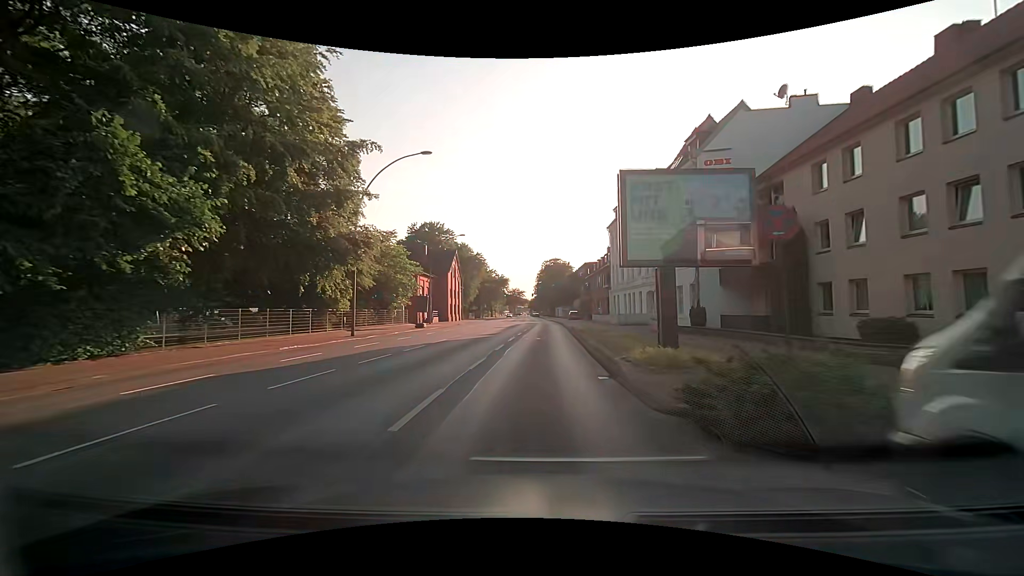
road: primary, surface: asphalt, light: Day
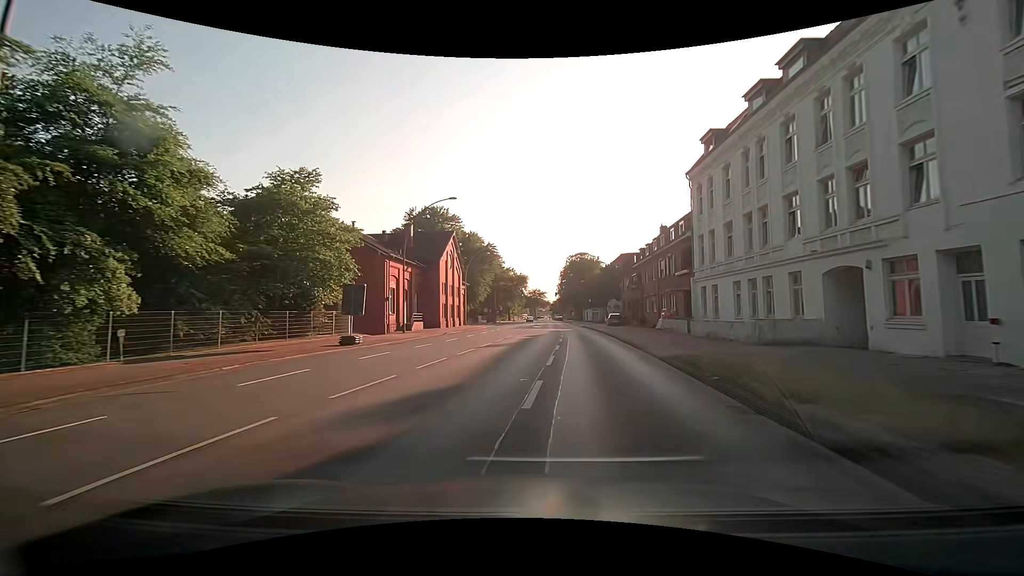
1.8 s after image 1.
(-0.3, +23.3) m; -1°
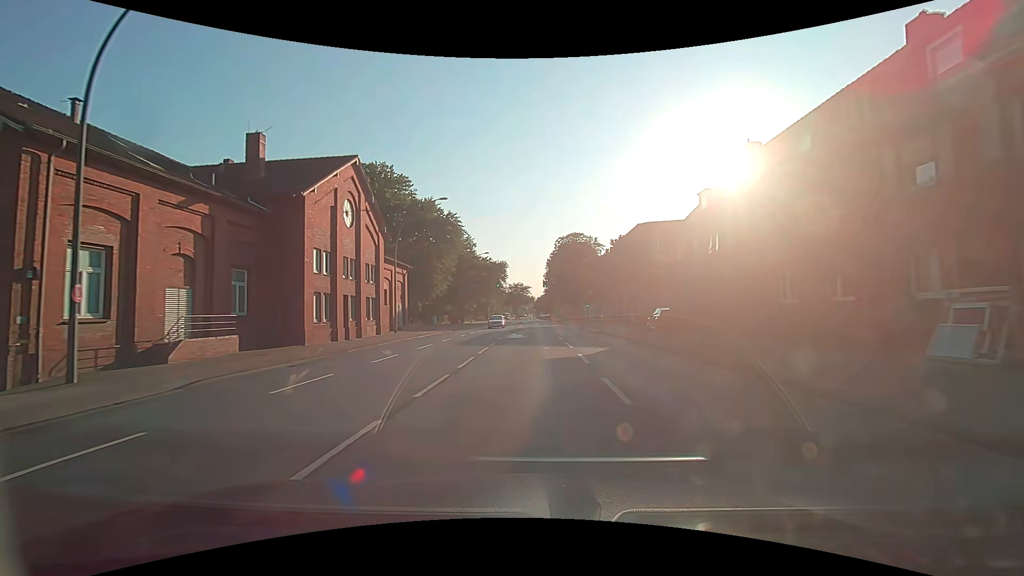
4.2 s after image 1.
(+0.1, +31.0) m; +1°
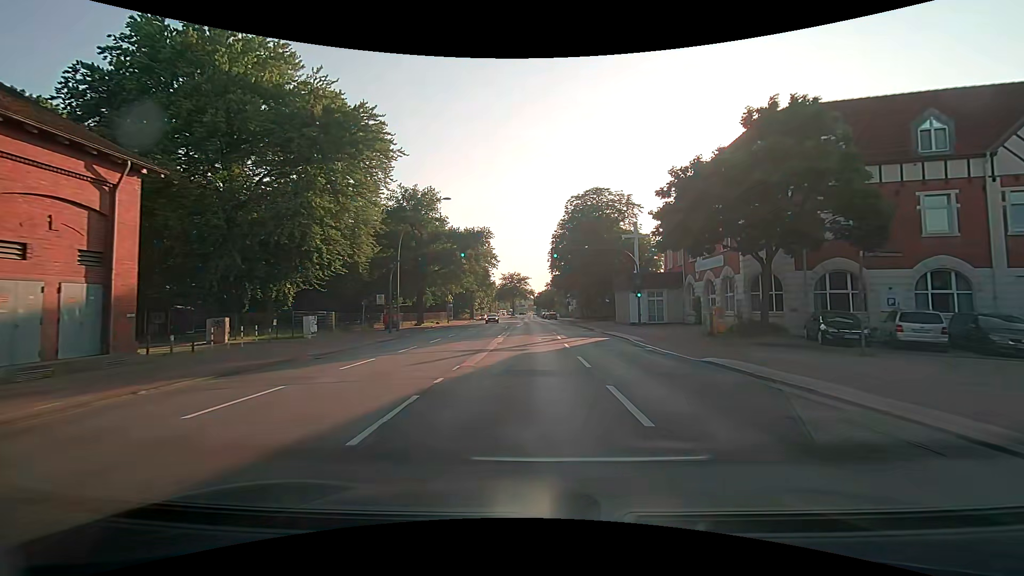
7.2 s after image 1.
(+0.1, +38.6) m; -1°
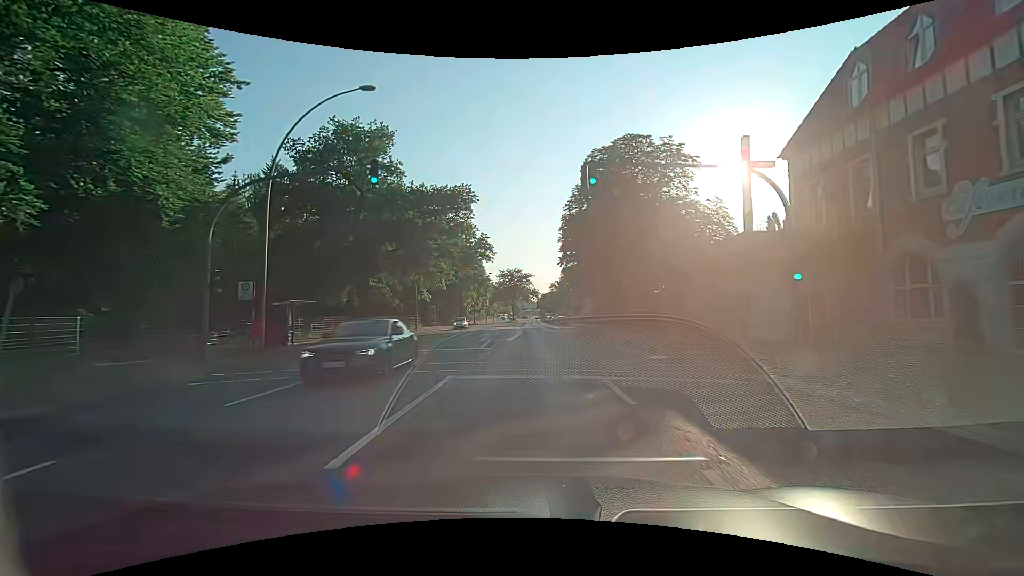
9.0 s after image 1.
(+0.1, +23.2) m; 0°
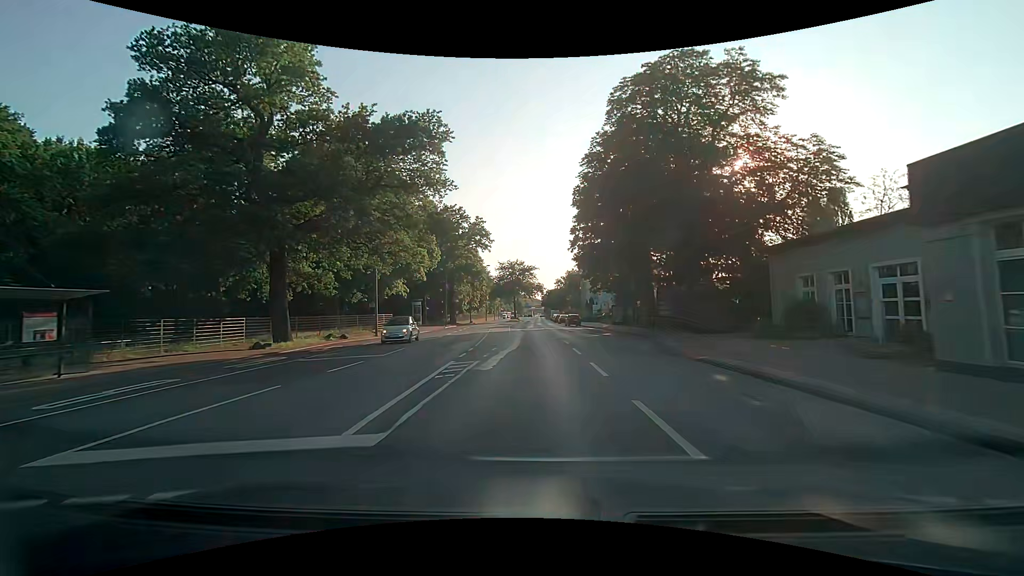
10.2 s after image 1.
(0.0, +15.4) m; +1°
(0, +10) (0, +20) (-1, +30) (-1, +40) (-2, +50) (-2, +60) (-2, +70) (-3, +80) (-3, +90) (-3, +100) m
